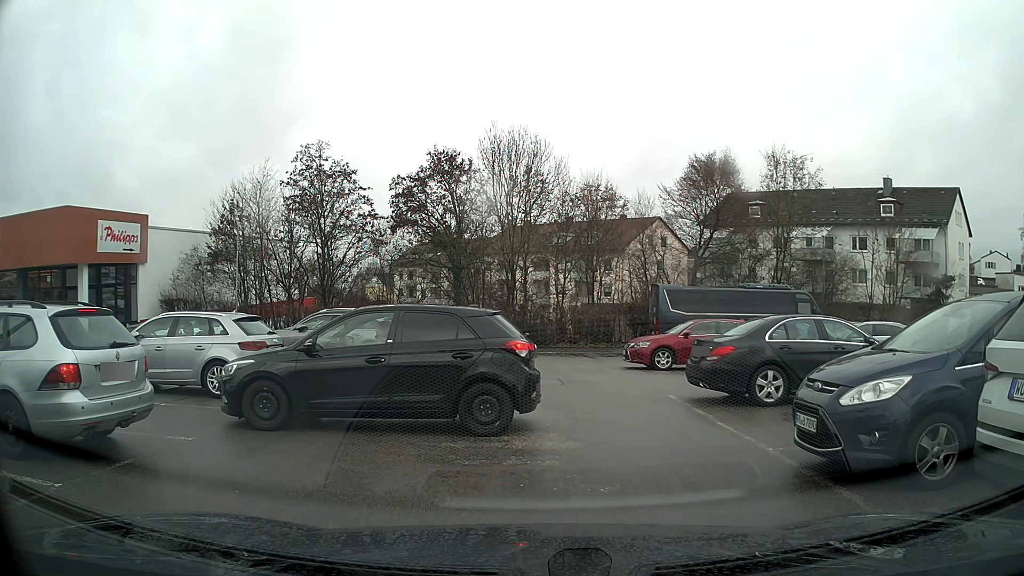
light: Day
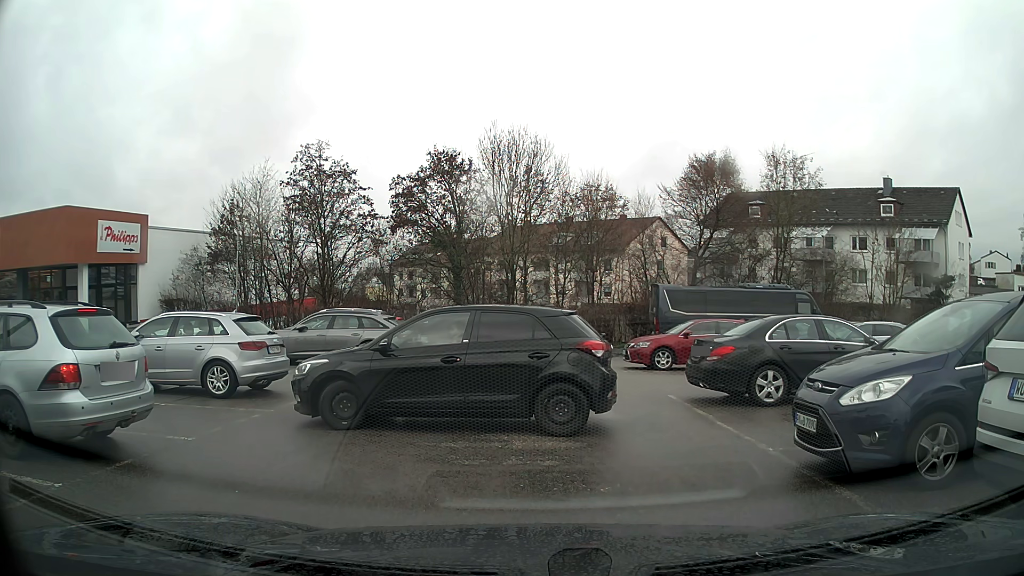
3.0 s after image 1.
(0.0, 0.0) m; 0°
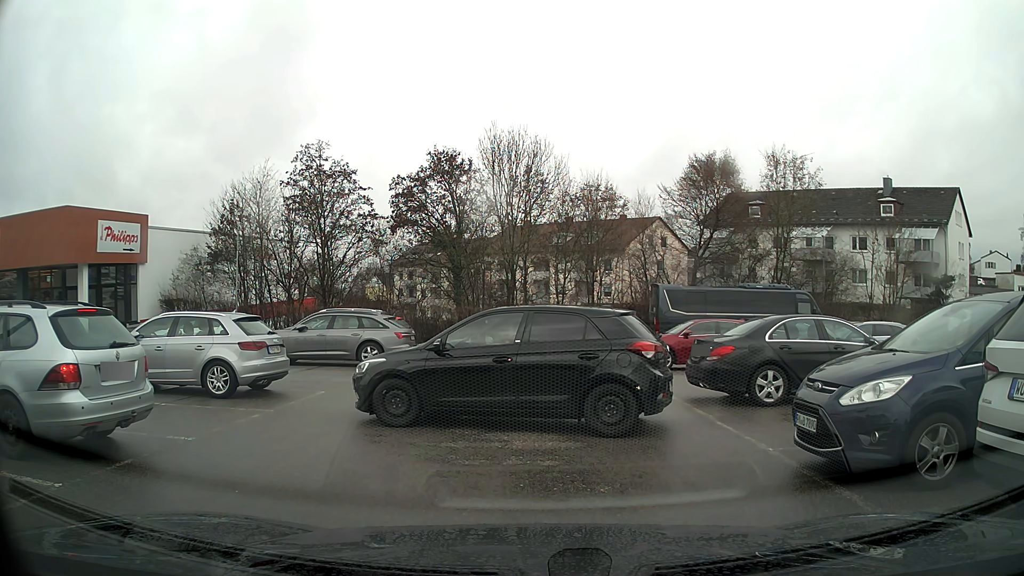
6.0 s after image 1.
(0.0, 0.0) m; 0°
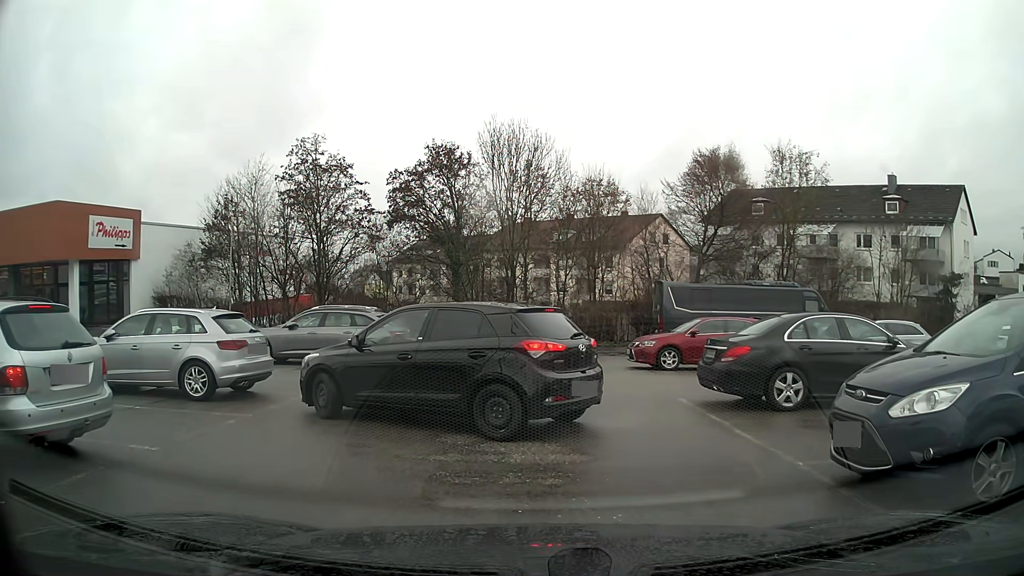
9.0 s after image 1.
(0.0, +0.8) m; 0°
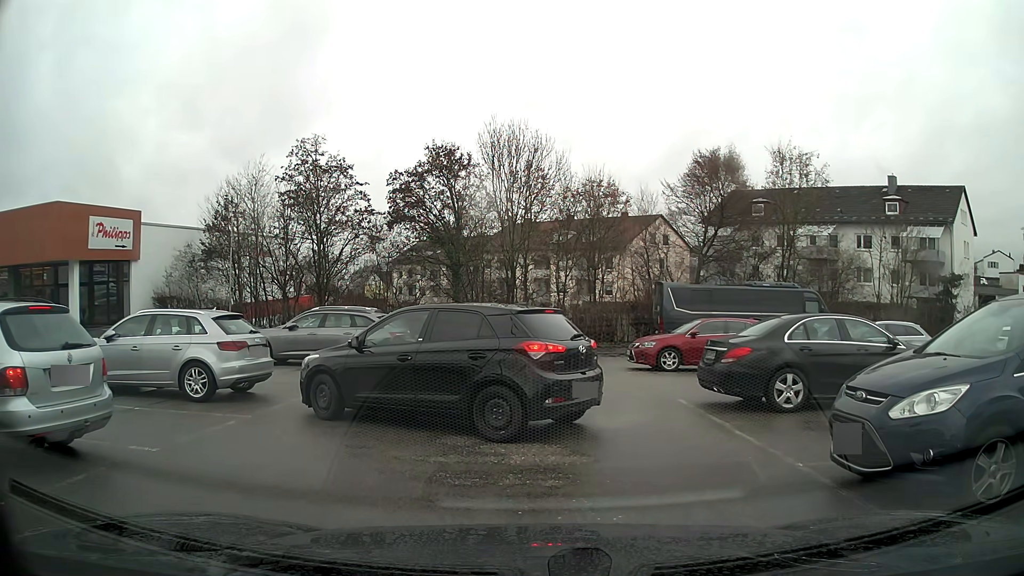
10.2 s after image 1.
(0.0, +0.1) m; 0°
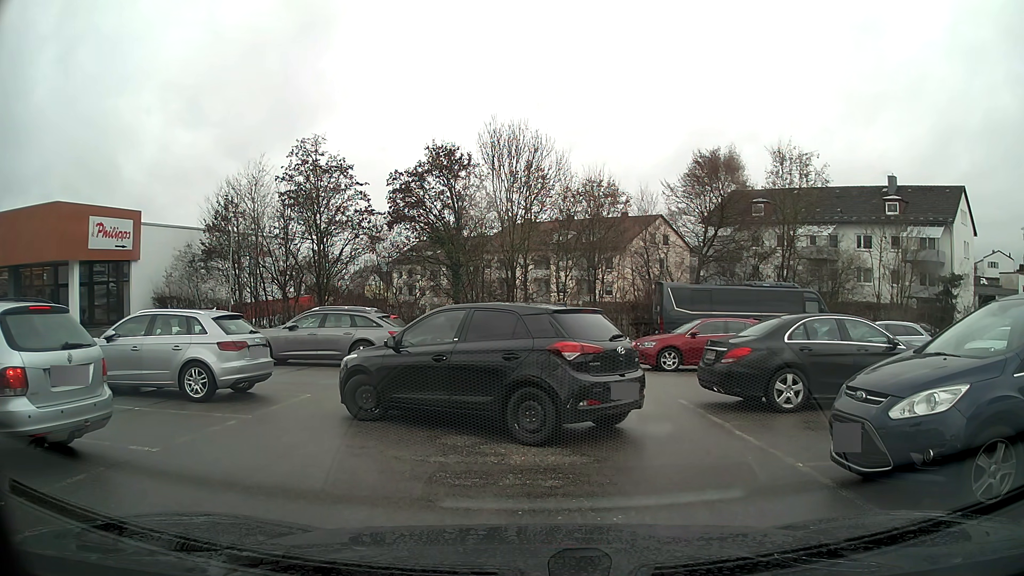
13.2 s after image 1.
(0.0, 0.0) m; 0°
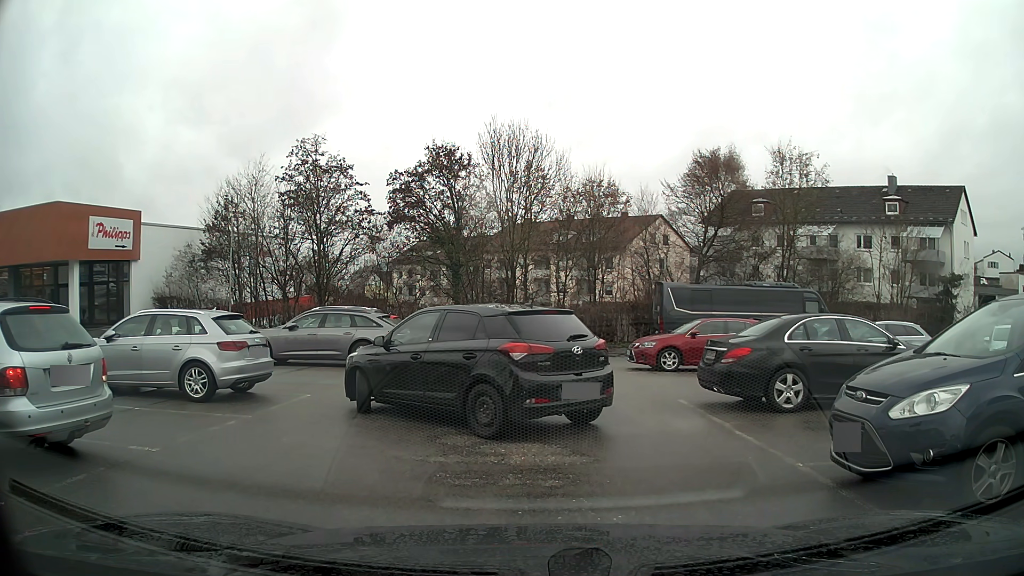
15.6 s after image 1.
(0.0, 0.0) m; 0°
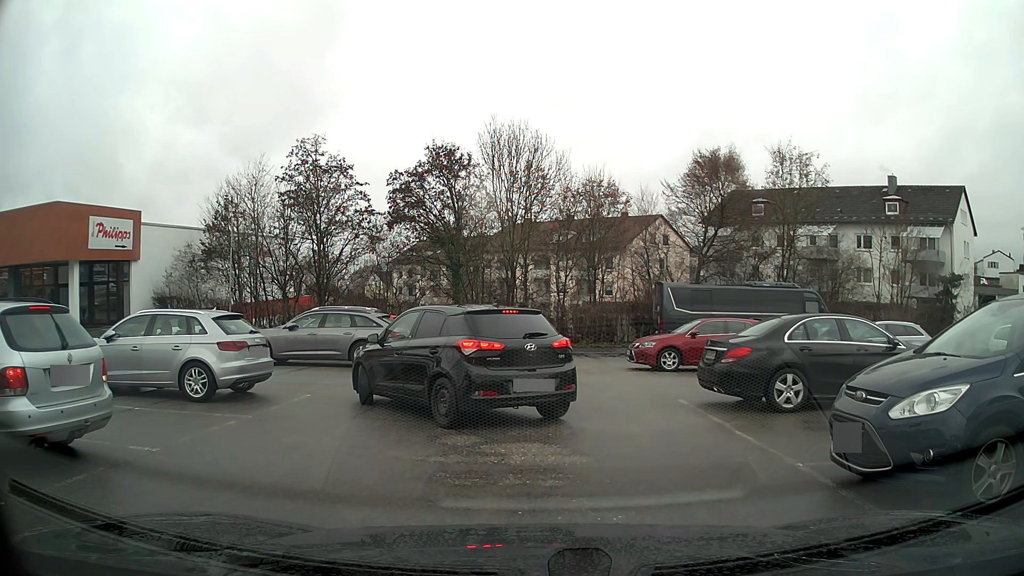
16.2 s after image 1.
(0.0, 0.0) m; 0°
(0, +10) (-8, +15) (-18, +17) (-28, +17) (-37, +18) (-47, +18) (-57, +18) (-67, +16) (-77, +14) (-87, +12) m
